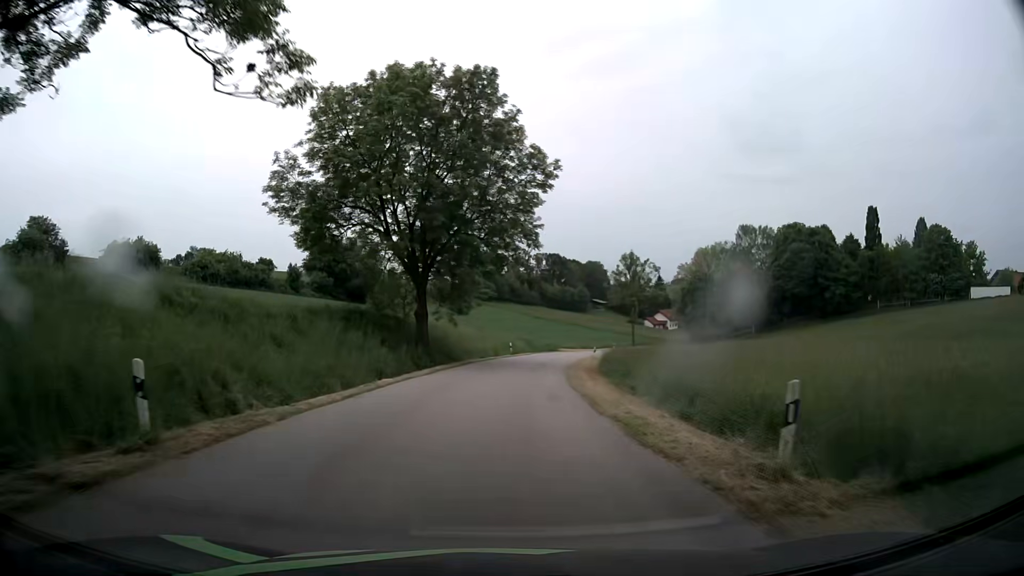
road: tertiary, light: Day
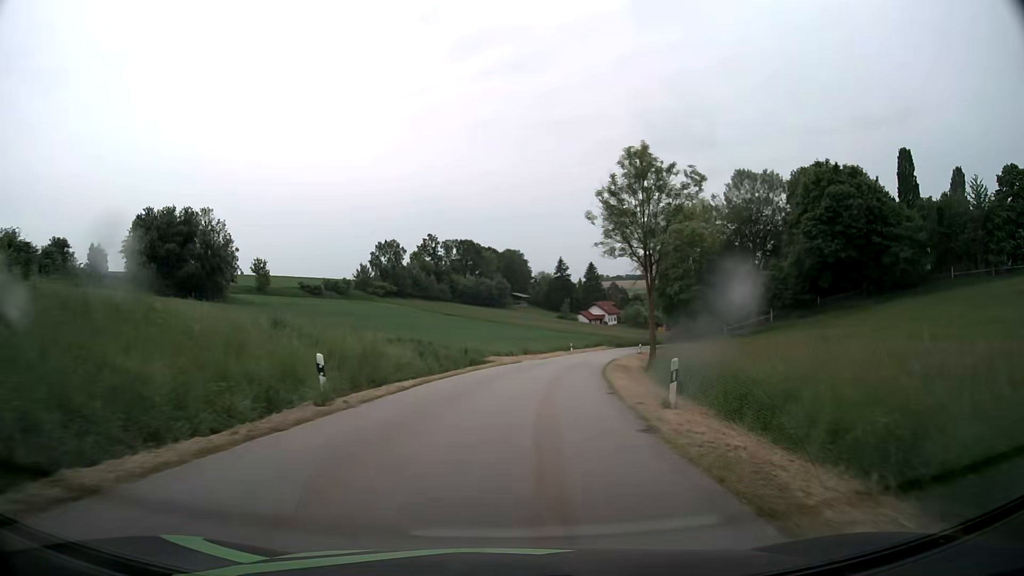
(+1.6, +43.7) m; +6°
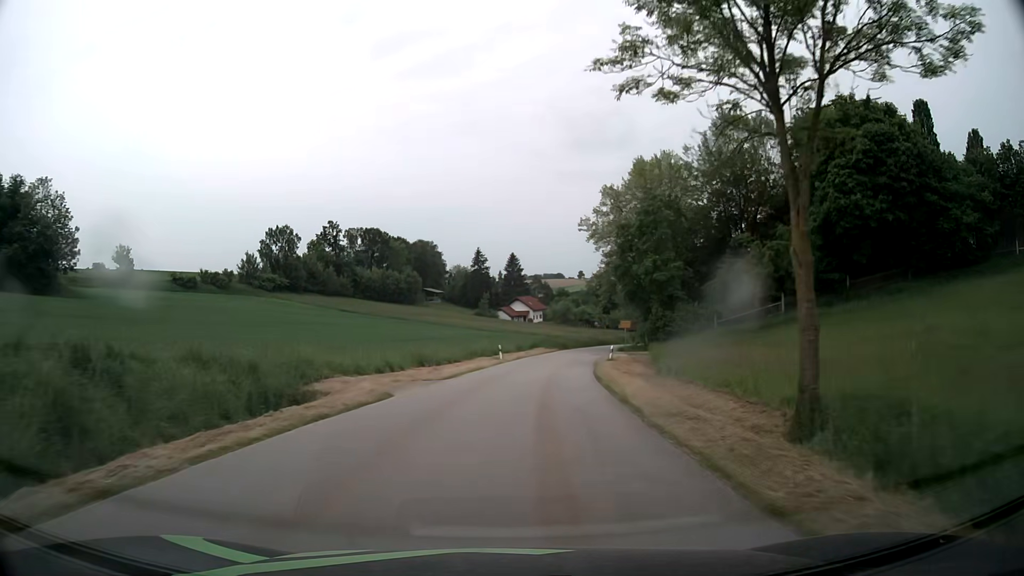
(+1.8, +26.3) m; +7°
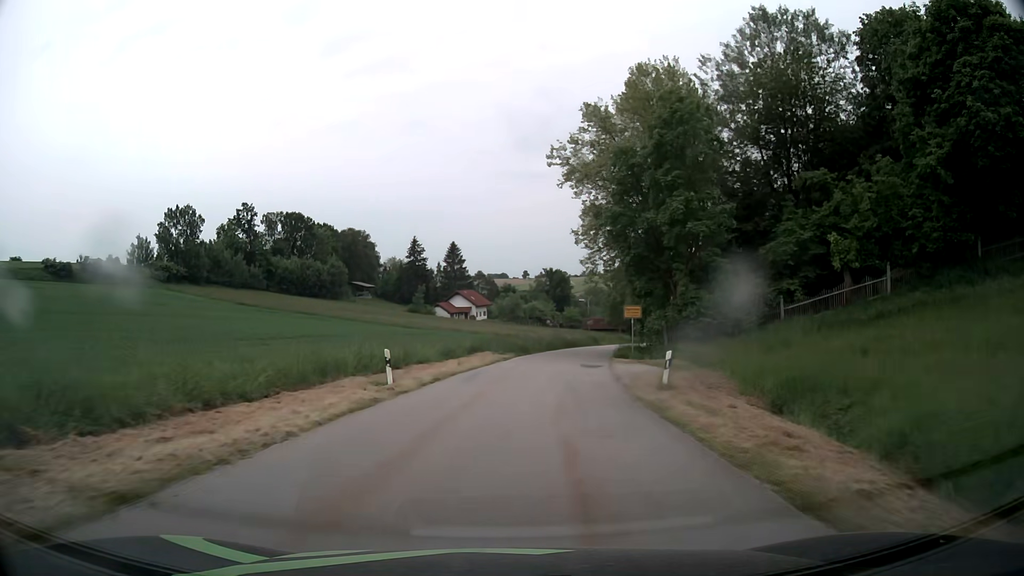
(+1.2, +26.1) m; +5°
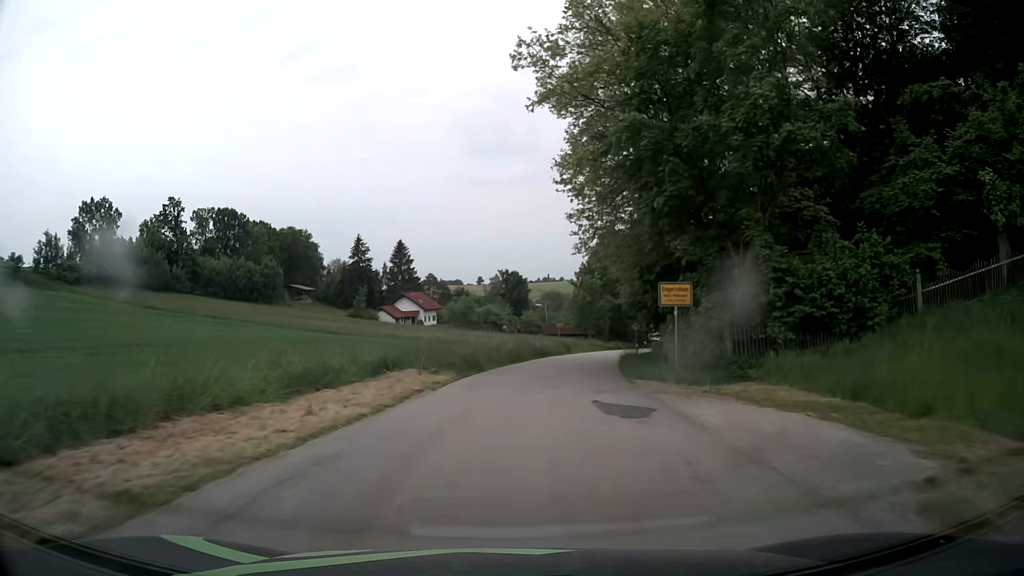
(+0.5, +17.1) m; +4°
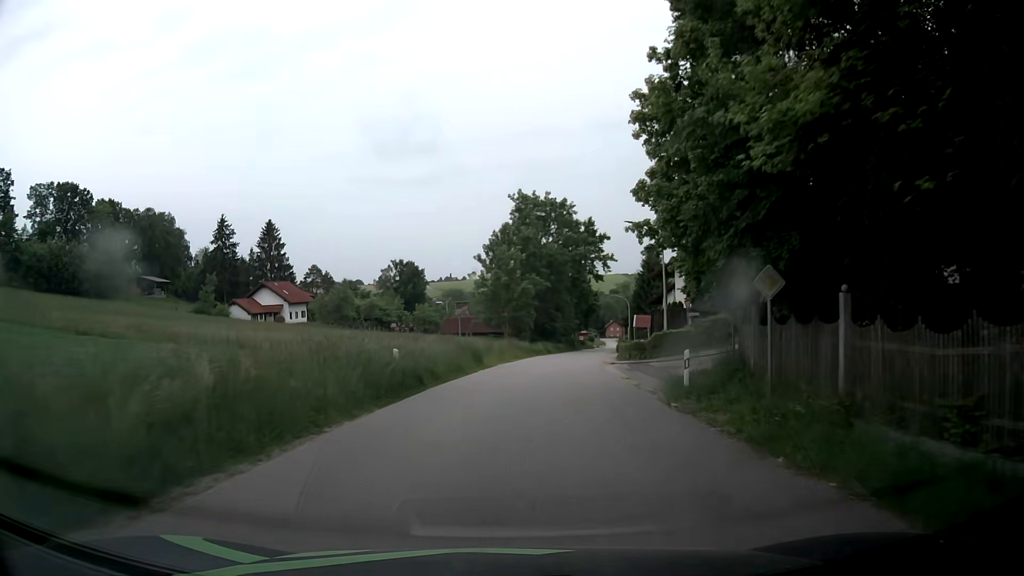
(+2.4, +32.3) m; +9°
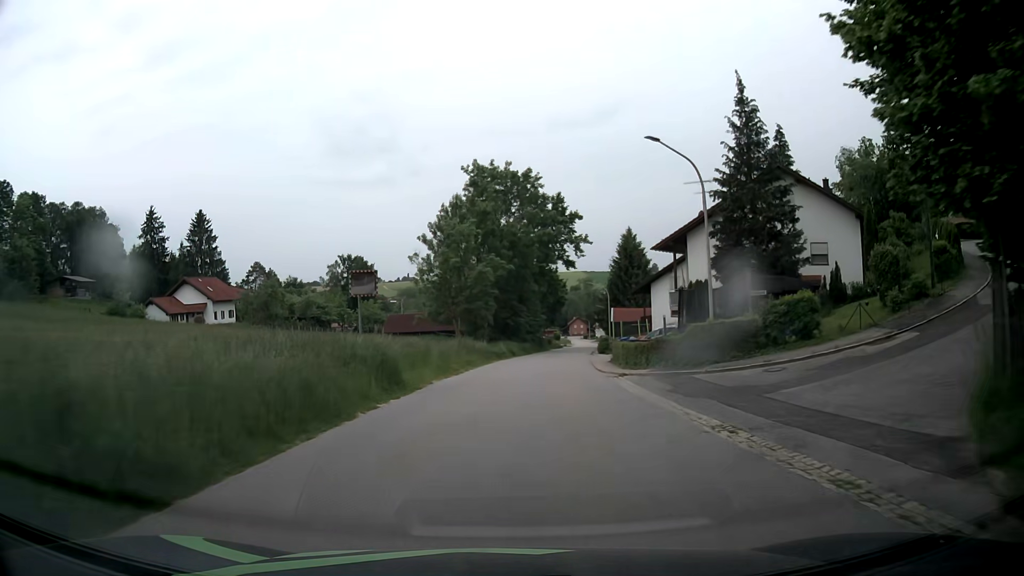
(+0.4, +15.3) m; +3°
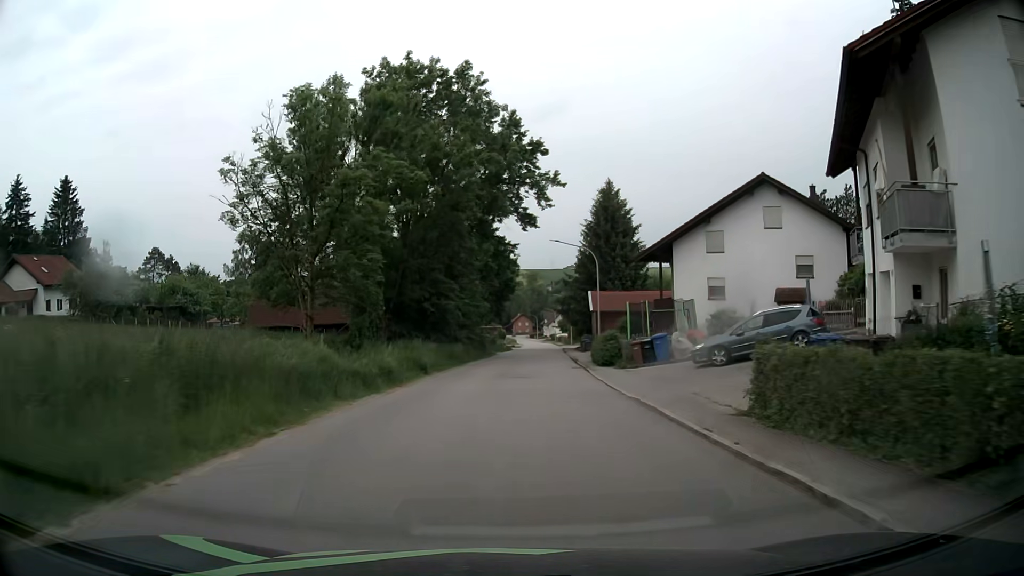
(+1.3, +29.2) m; +5°
(0, +10) (0, +20) (+1, +30) (+1, +40) (+2, +50) (+2, +60) (+3, +70) (+6, +80) (+13, +86) (+22, +90) m
